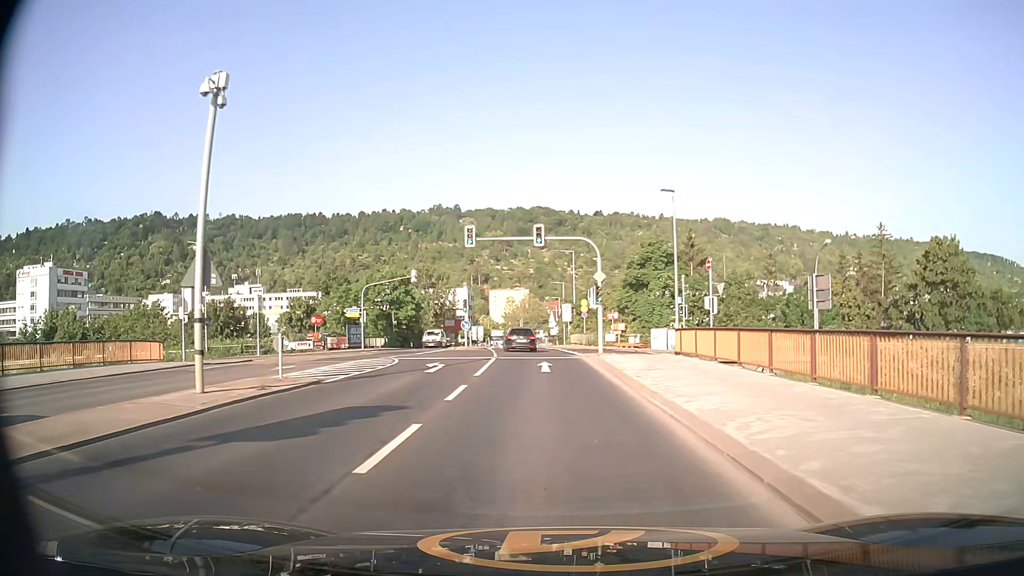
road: tertiary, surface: asphalt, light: Day
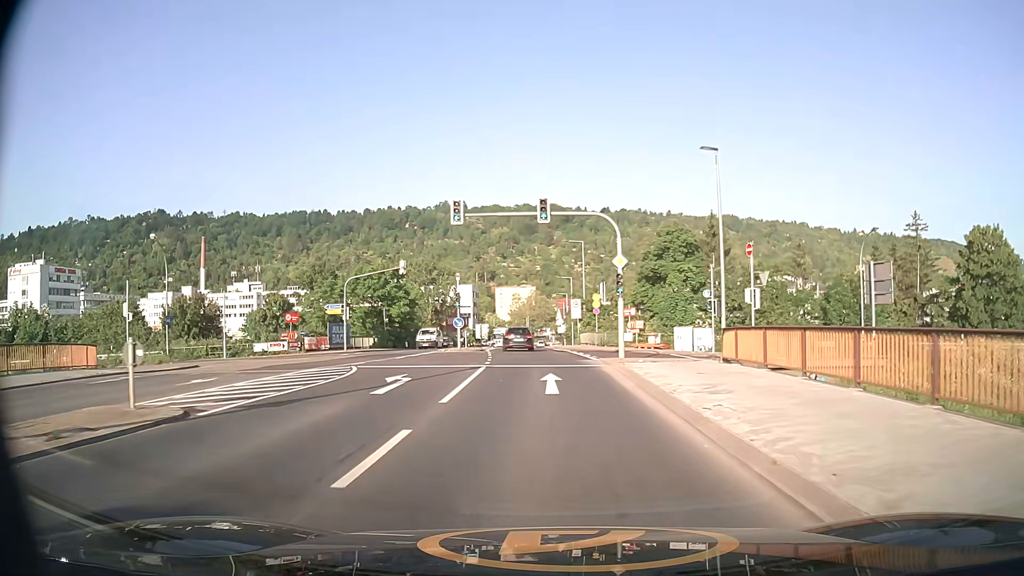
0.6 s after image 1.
(-0.1, +6.7) m; -1°
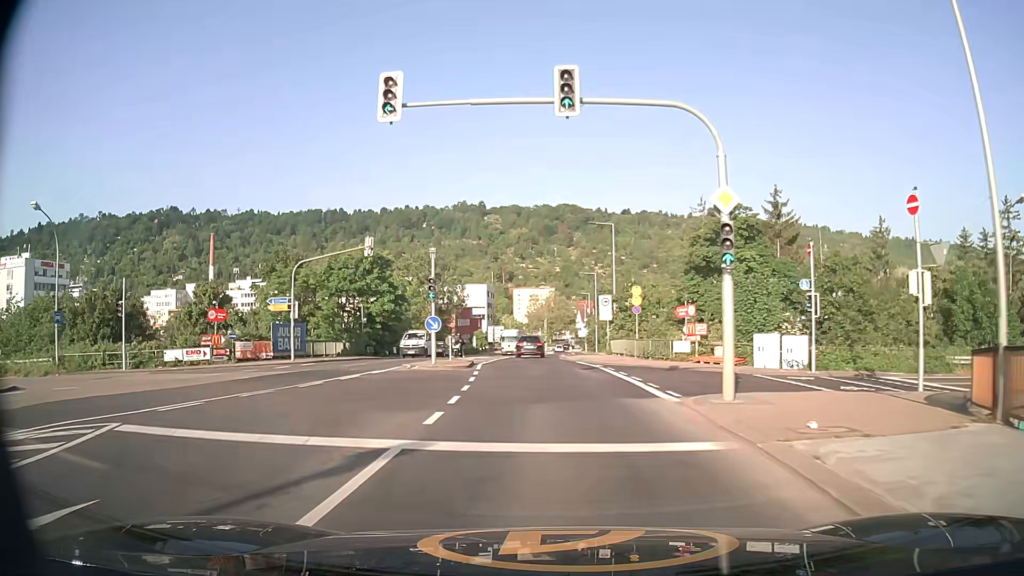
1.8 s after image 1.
(-0.2, +13.6) m; -2°
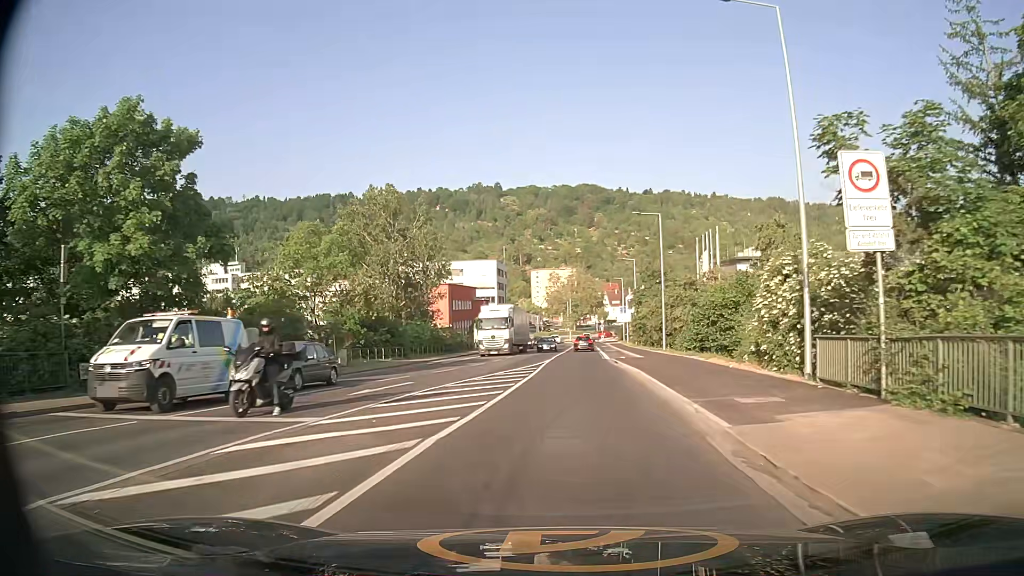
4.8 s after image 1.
(-1.0, +36.2) m; -2°
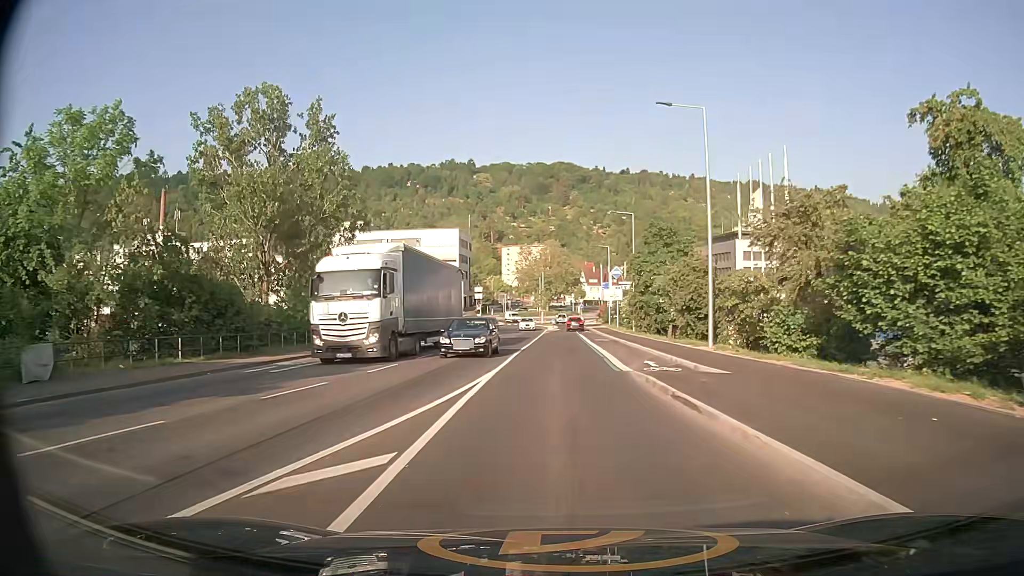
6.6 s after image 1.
(+0.5, +22.4) m; +2°
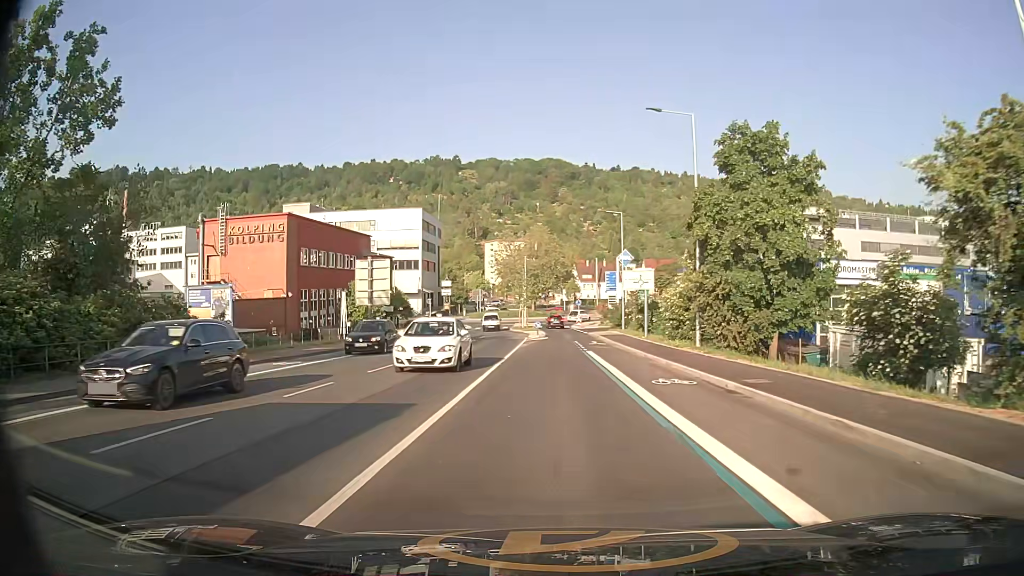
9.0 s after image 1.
(+0.2, +29.3) m; +1°
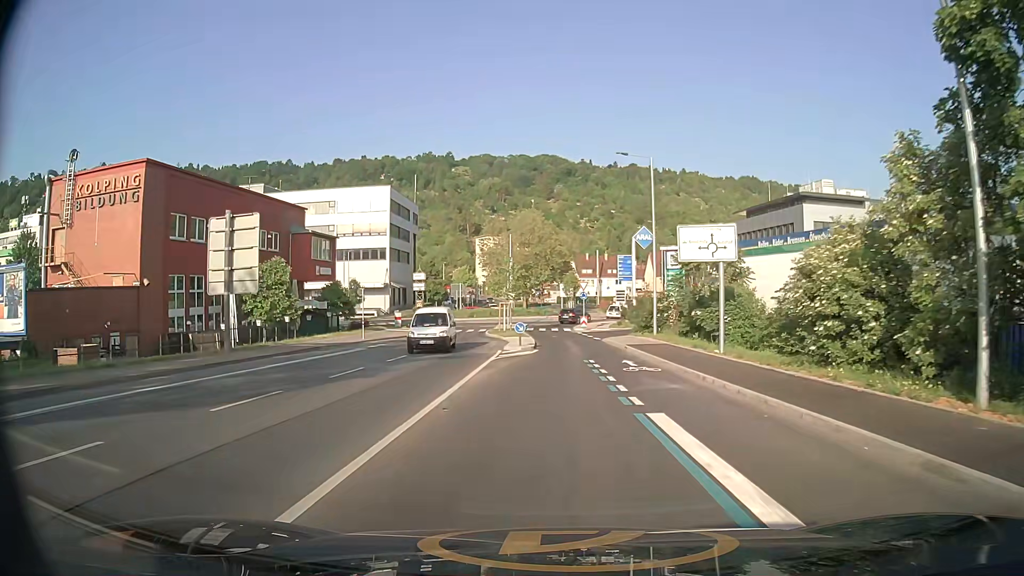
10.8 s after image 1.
(+0.1, +20.4) m; 0°
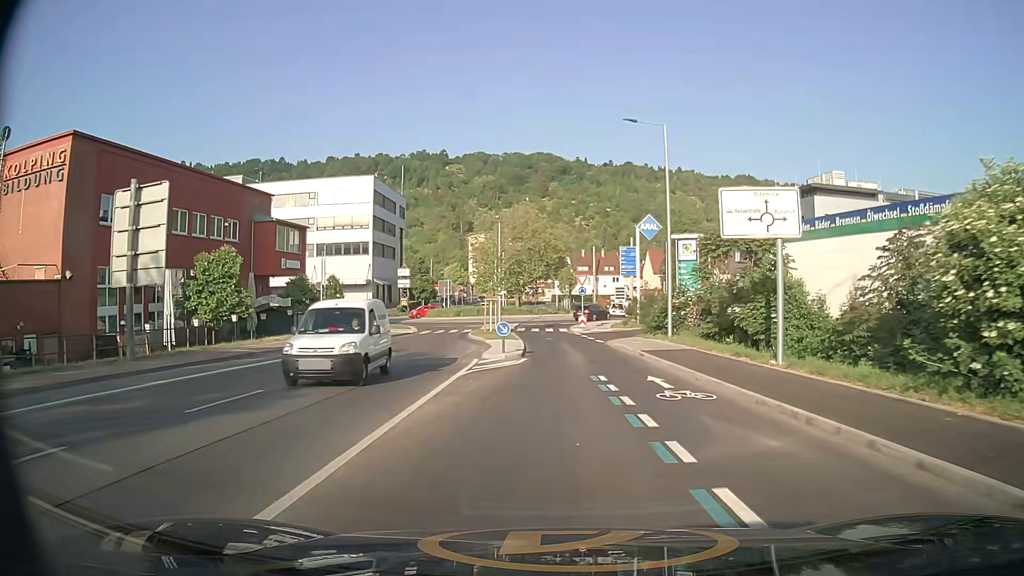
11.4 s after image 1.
(0.0, +6.5) m; +1°
(0, +10) (0, +20) (+1, +30) (+2, +40) (+7, +49) (+14, +56) (+23, +60) (+33, +62) (+42, +61) (+52, +57) m
